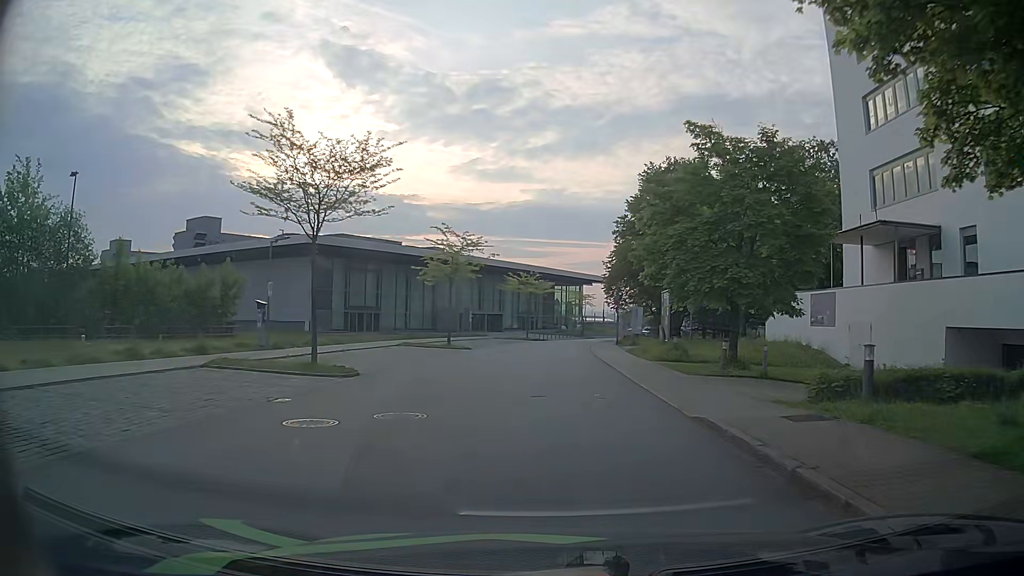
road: residential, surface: asphalt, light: Day
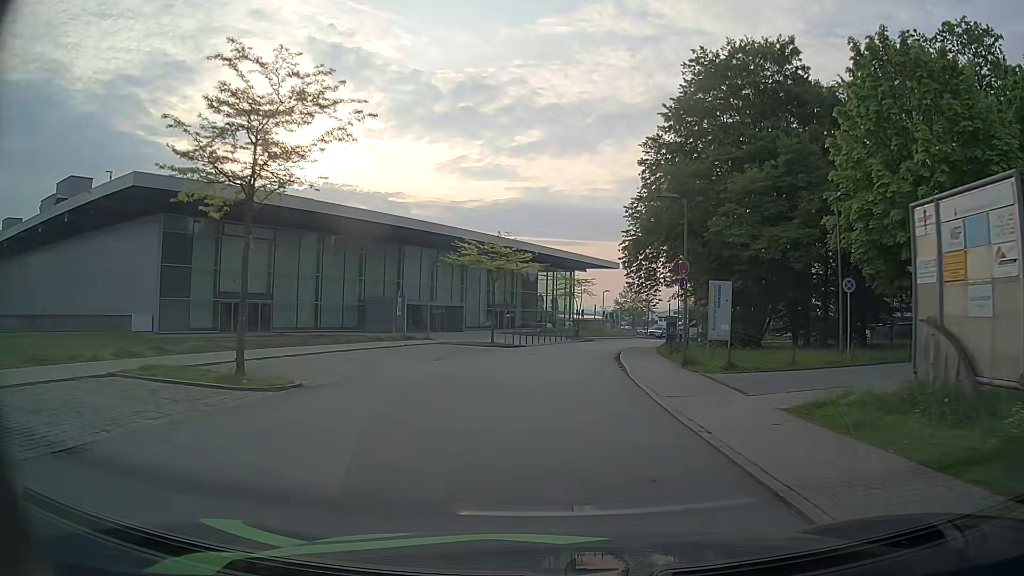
(+0.4, +26.9) m; +1°
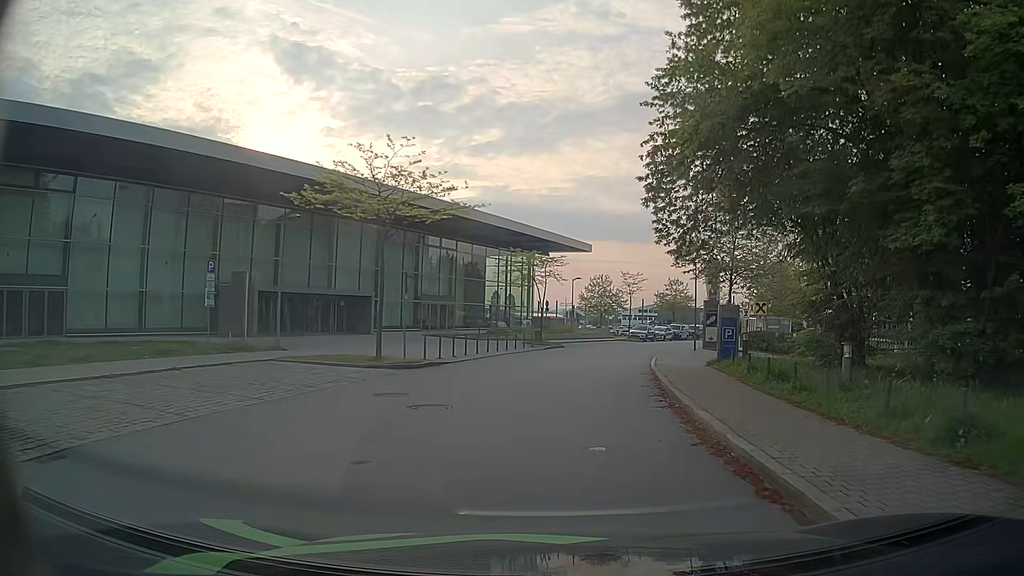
(+0.6, +20.4) m; +3°
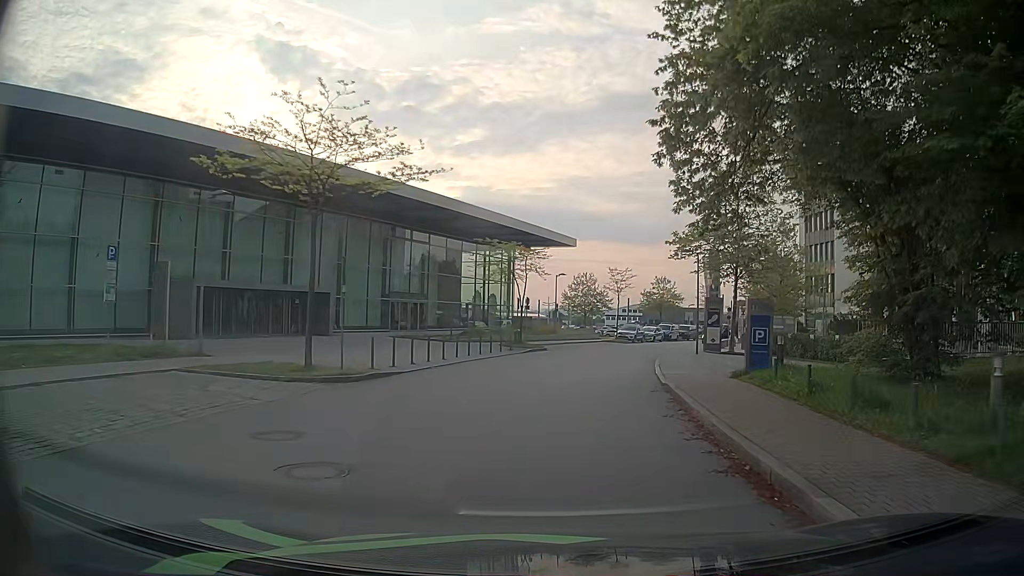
(+0.2, +4.9) m; +2°
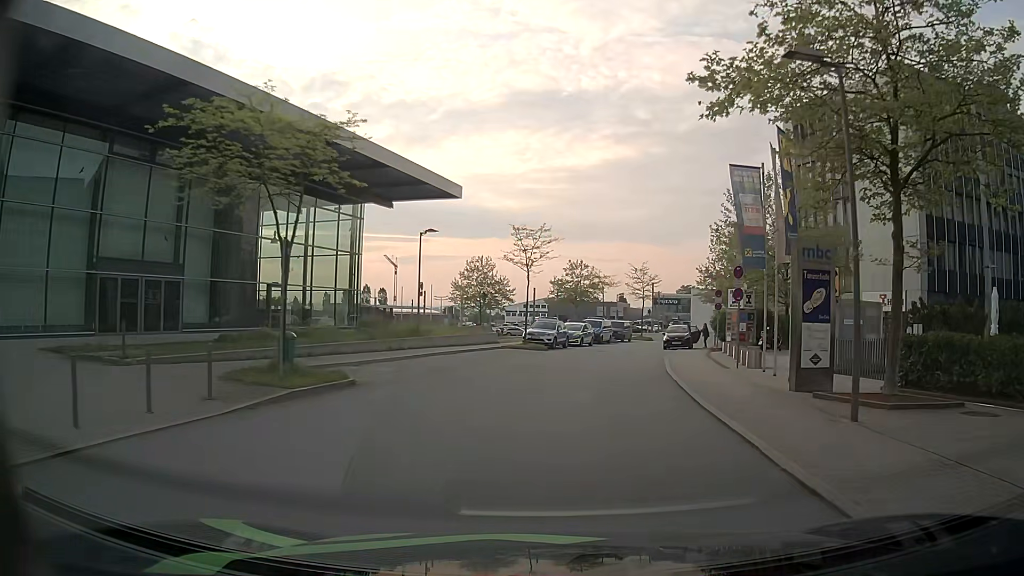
(+1.9, +24.8) m; +10°
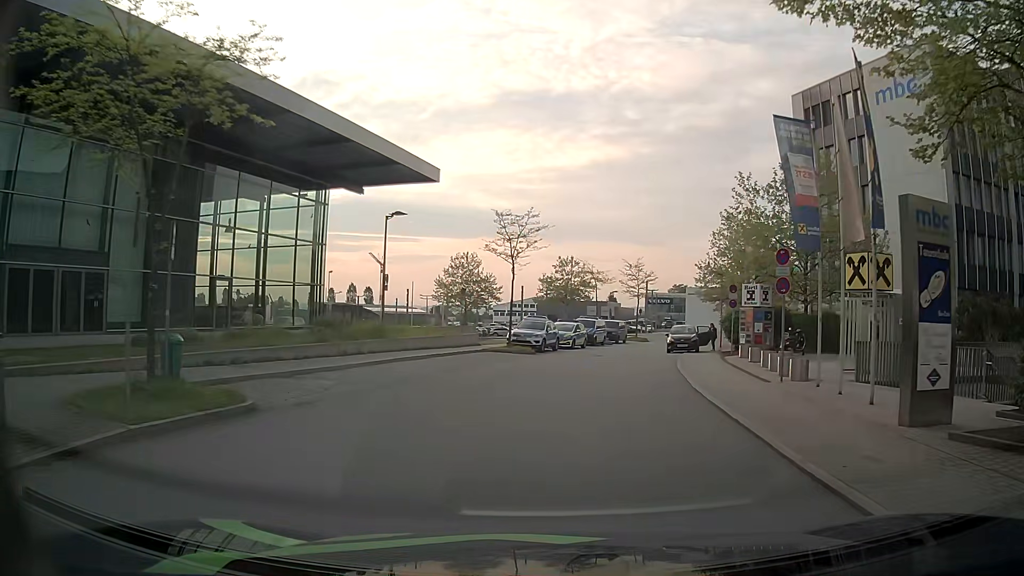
(0.0, +4.9) m; 0°
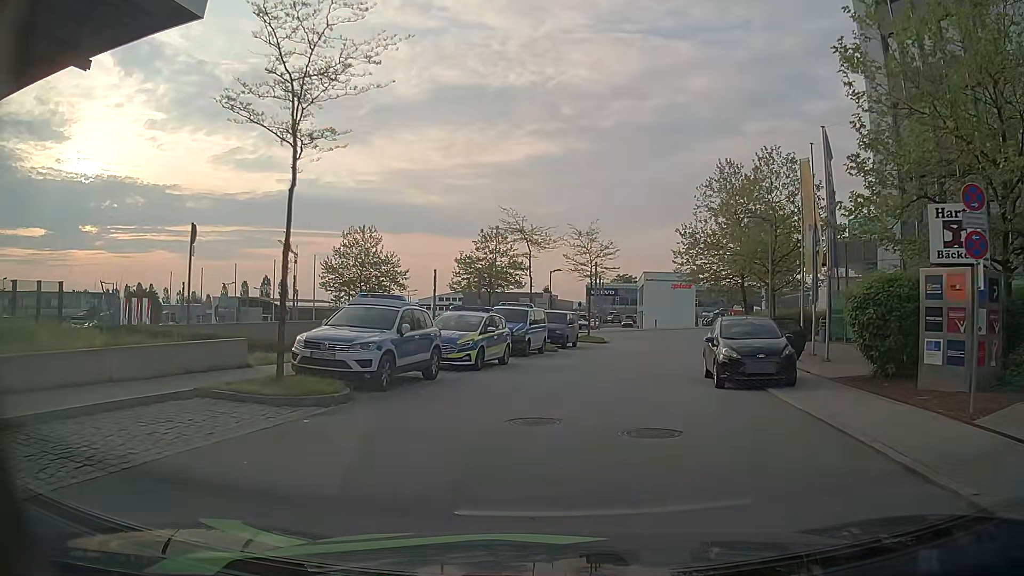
(+1.4, +22.1) m; +6°
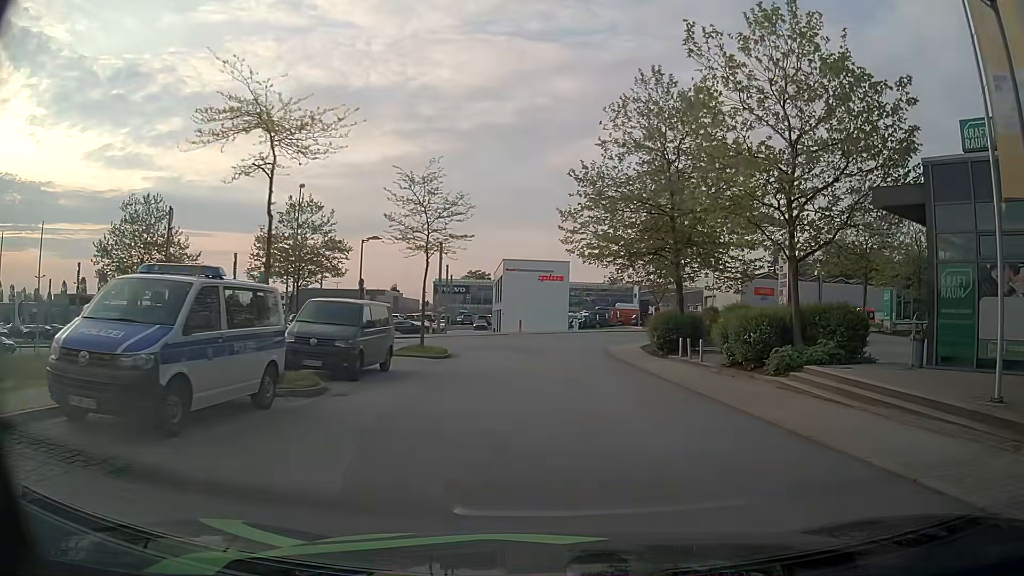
(+1.3, +18.7) m; +12°
